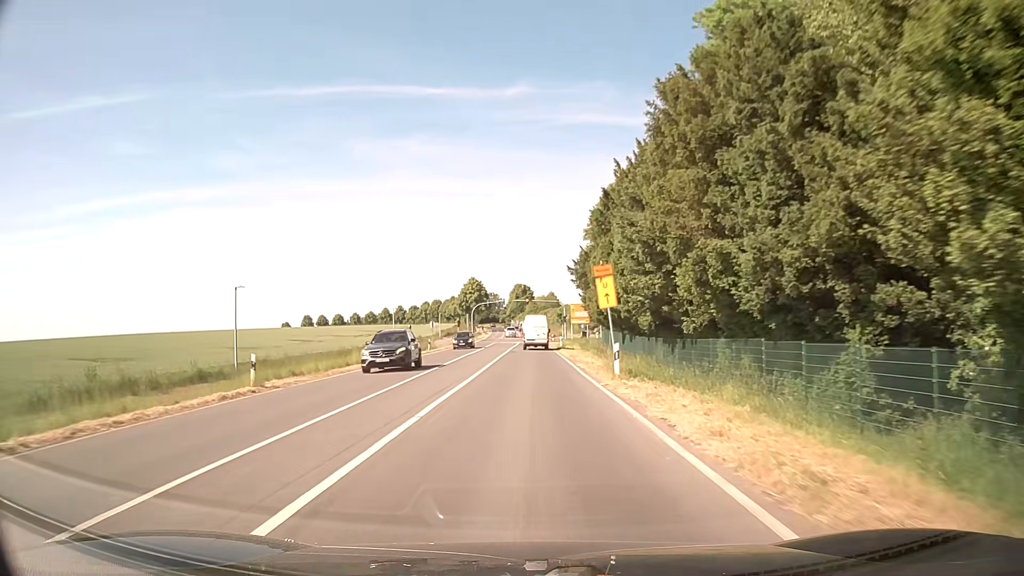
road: secondary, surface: asphalt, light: Day
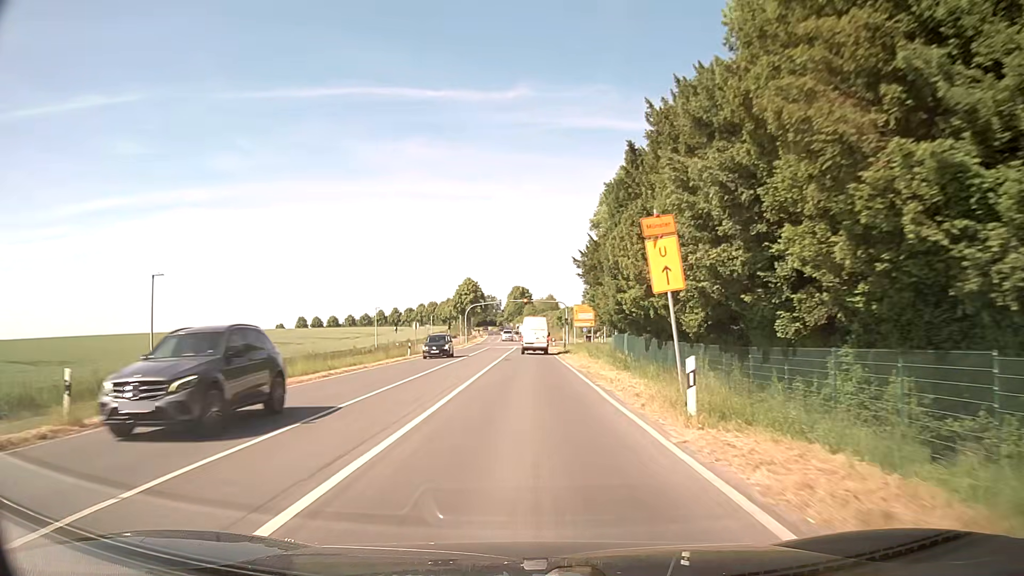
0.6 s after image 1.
(0.0, +9.0) m; 0°
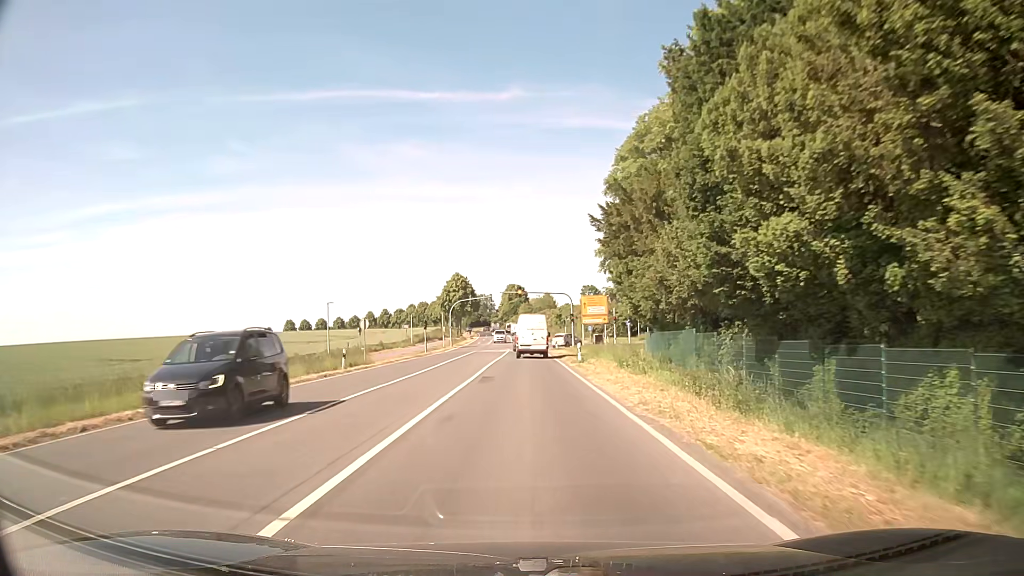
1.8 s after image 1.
(0.0, +17.0) m; 0°
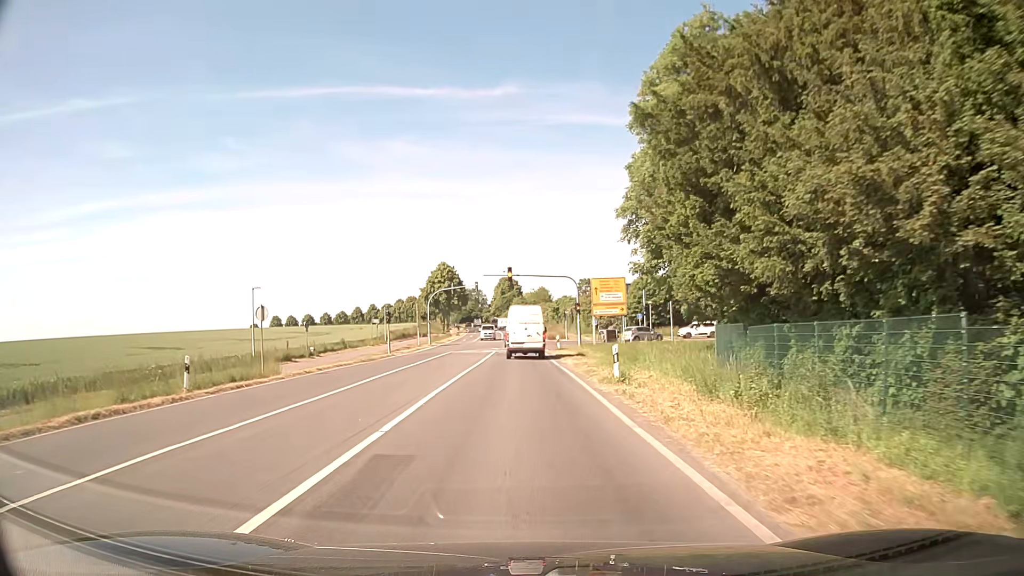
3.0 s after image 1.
(+0.1, +15.3) m; +1°
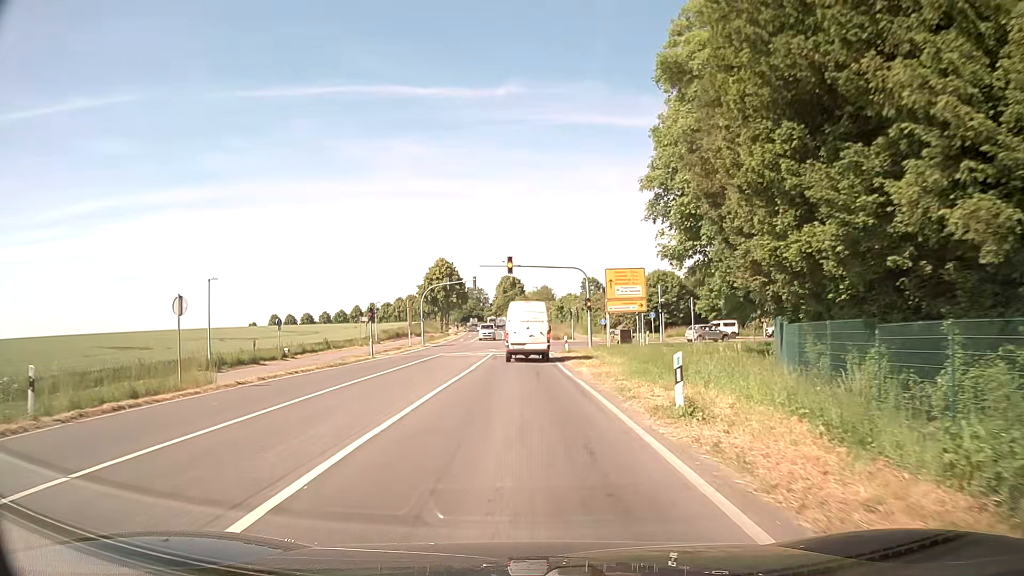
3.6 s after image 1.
(0.0, +6.7) m; -1°
